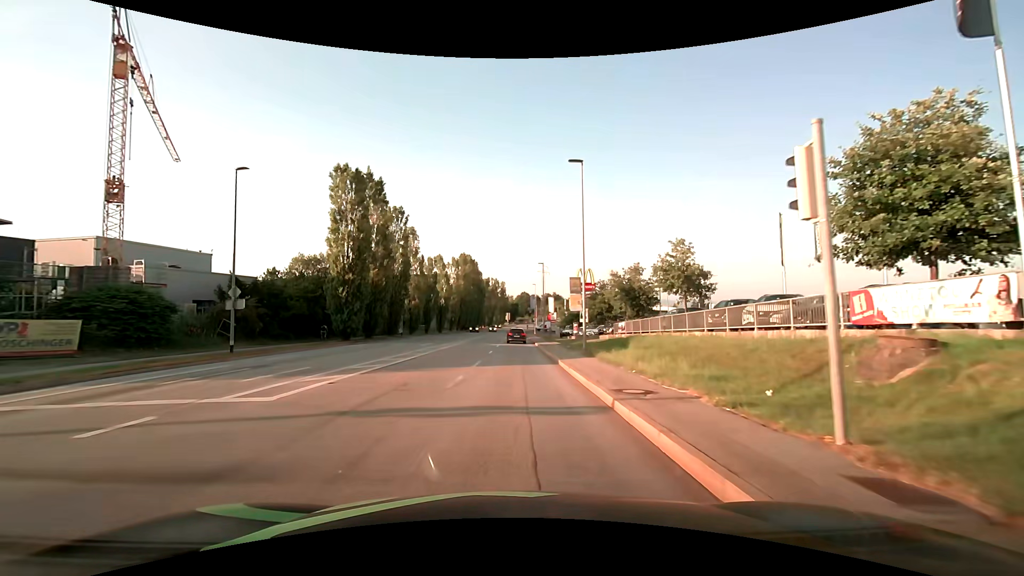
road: tertiary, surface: asphalt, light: Day
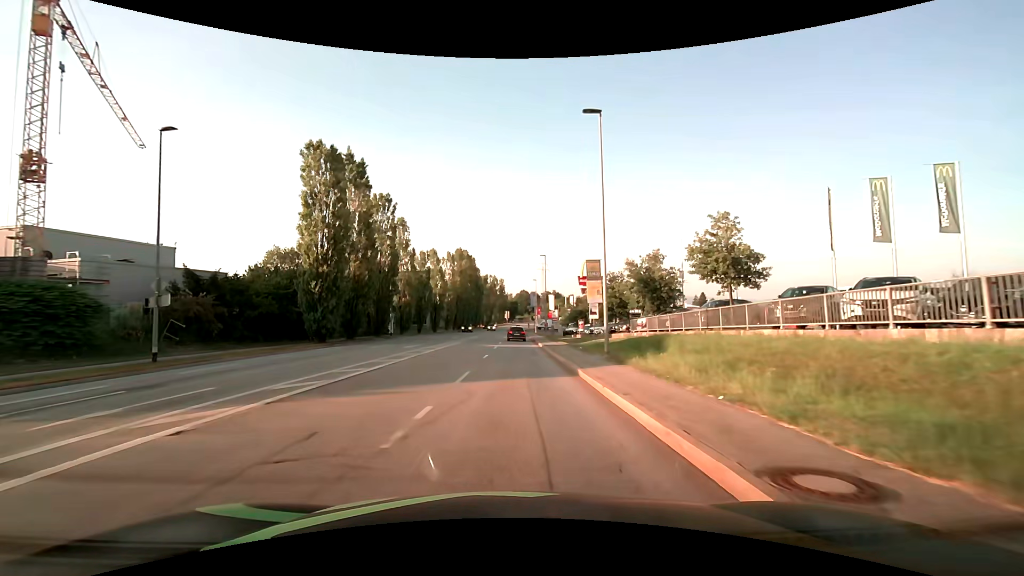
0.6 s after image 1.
(0.0, +6.0) m; +1°
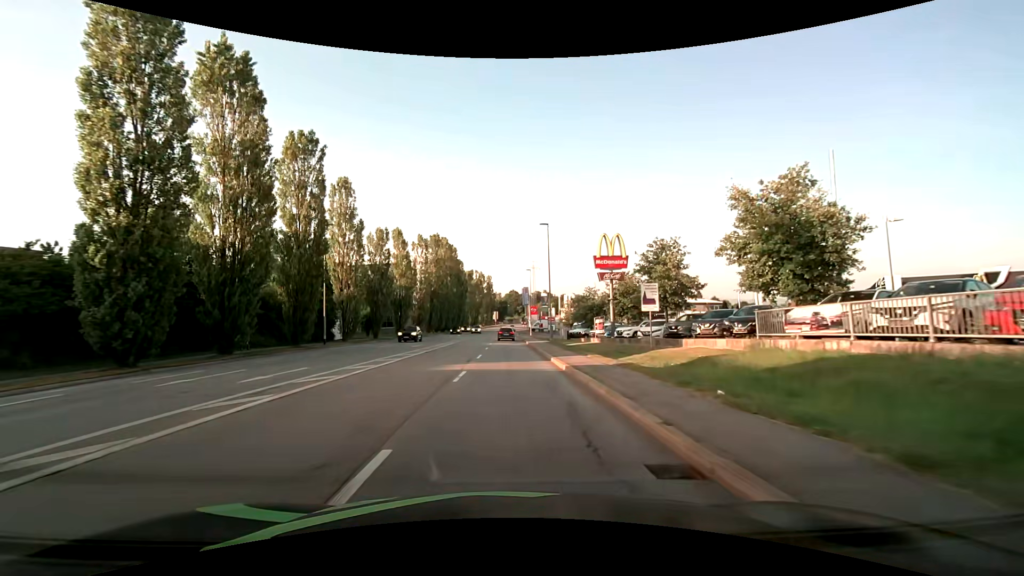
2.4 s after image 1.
(0.0, +19.2) m; +1°
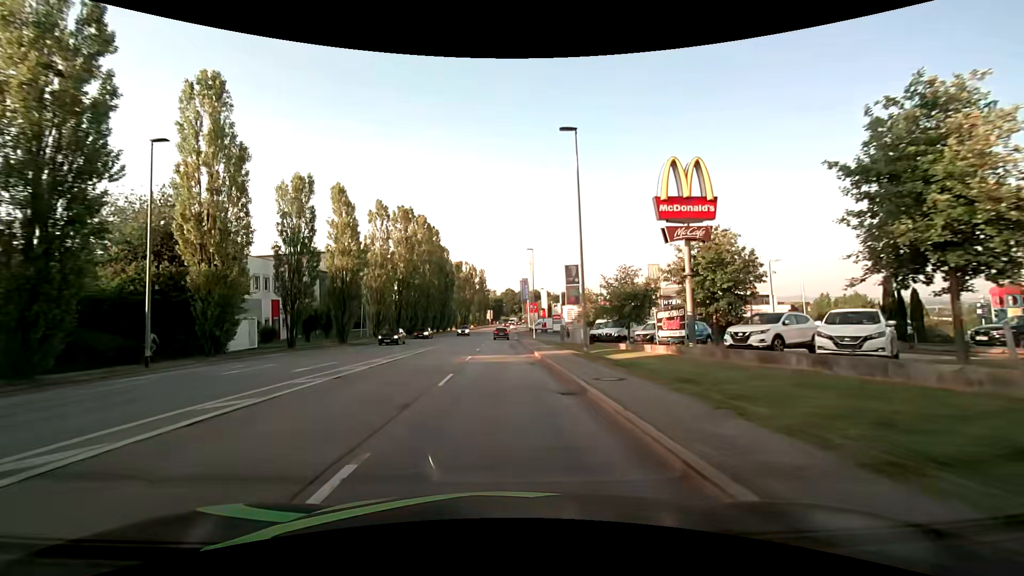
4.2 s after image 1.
(+0.1, +20.6) m; 0°
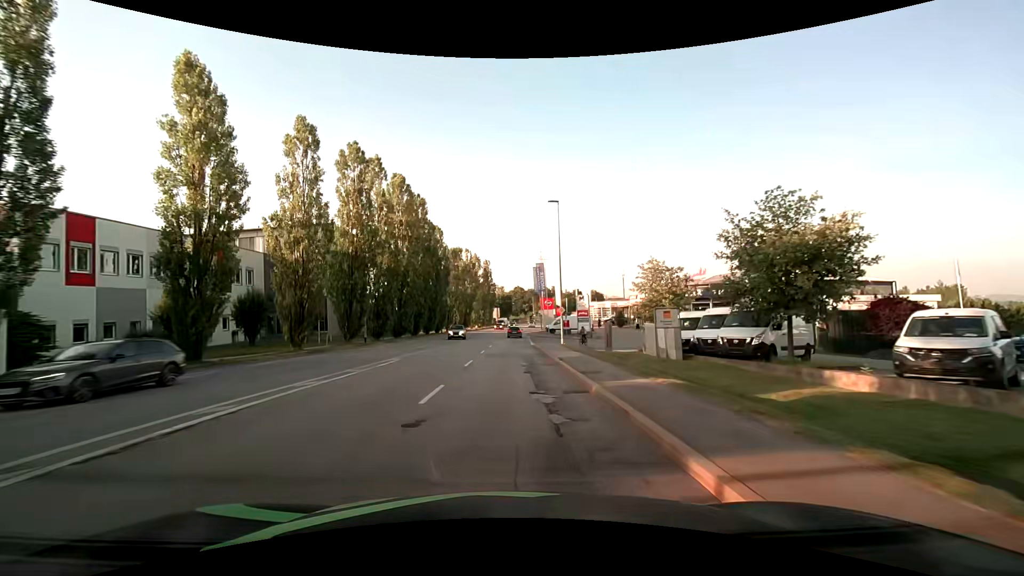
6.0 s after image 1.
(-0.1, +21.7) m; -1°
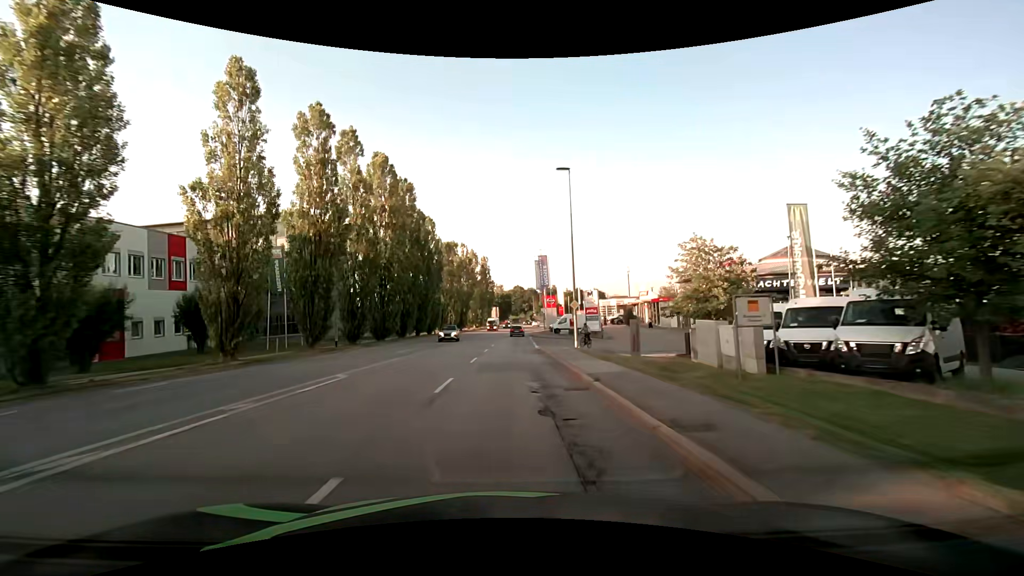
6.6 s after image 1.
(0.0, +7.3) m; 0°
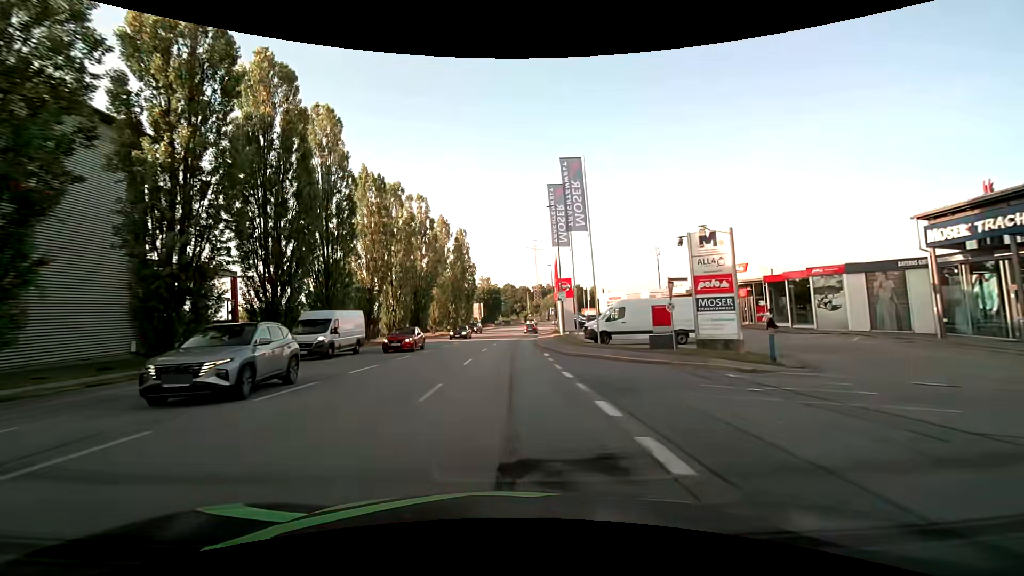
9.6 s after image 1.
(+0.4, +37.3) m; +2°
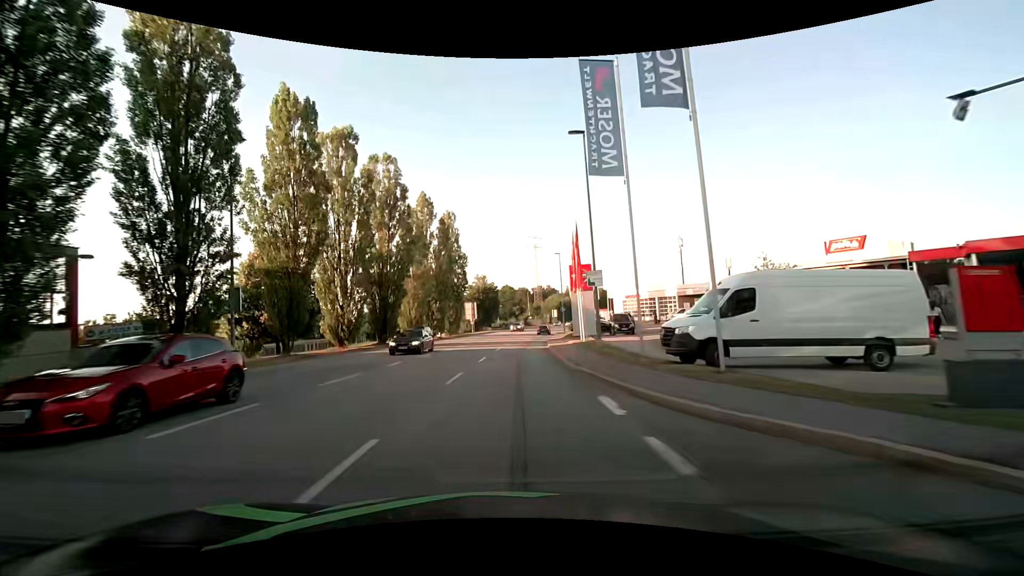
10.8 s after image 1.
(-0.1, +15.2) m; 0°
(0, +10) (0, +20) (0, +30) (+1, +40) (+2, +50) (+3, +60) (+4, +70) (+5, +80) (+7, +90) (+9, +99) m
